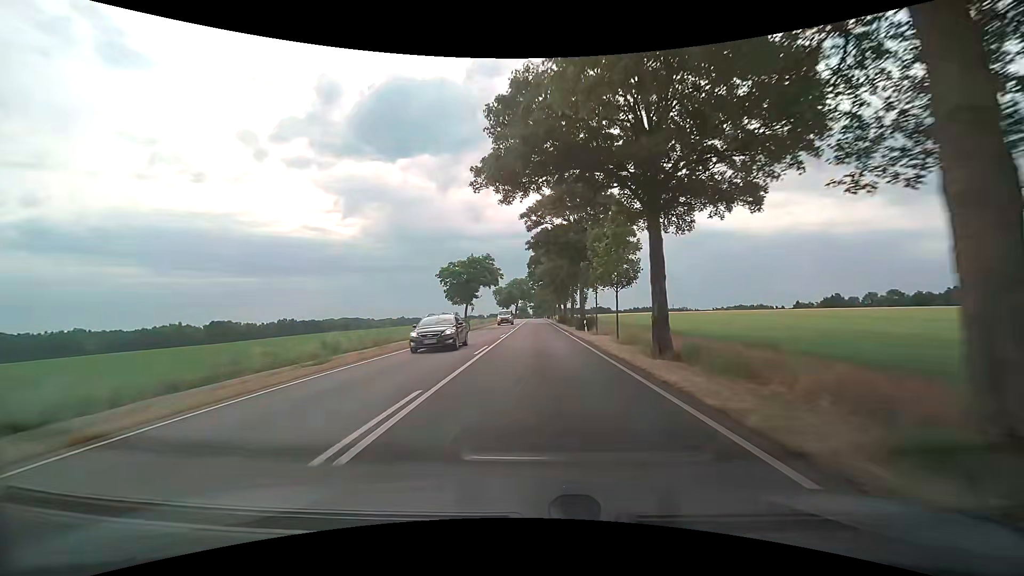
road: secondary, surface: asphalt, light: Day
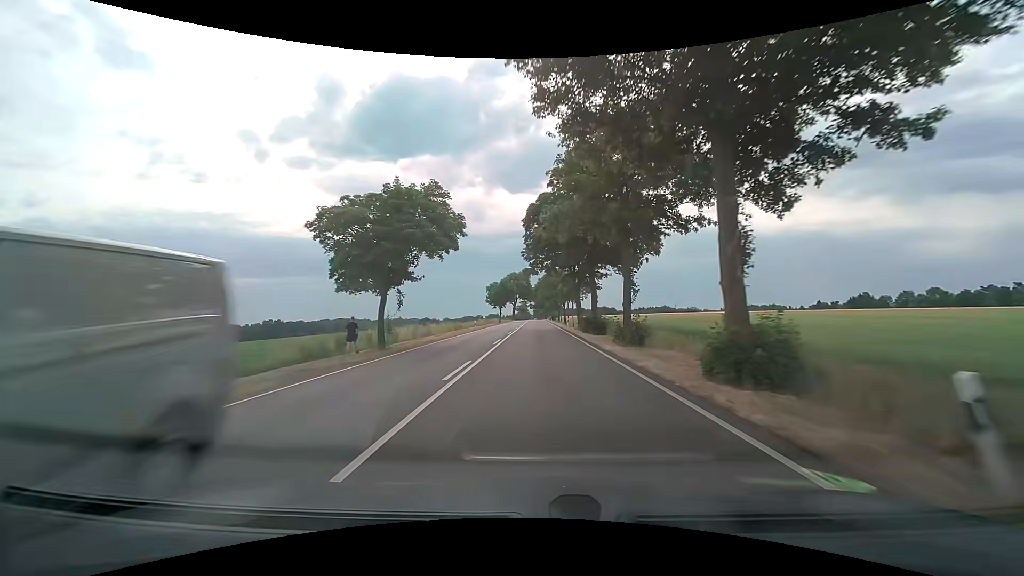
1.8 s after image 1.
(+0.2, +31.0) m; 0°
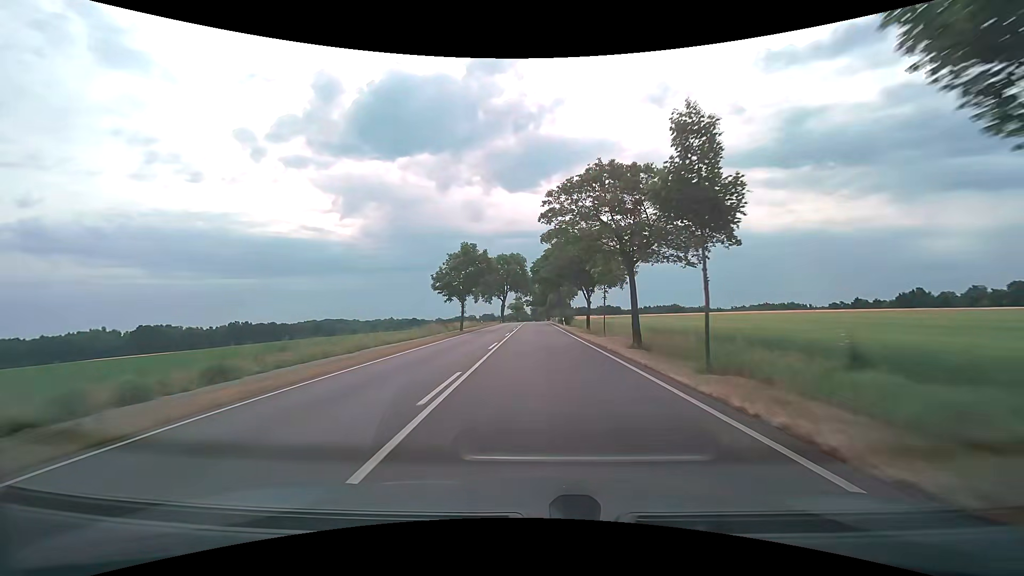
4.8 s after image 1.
(+0.1, +51.5) m; 0°
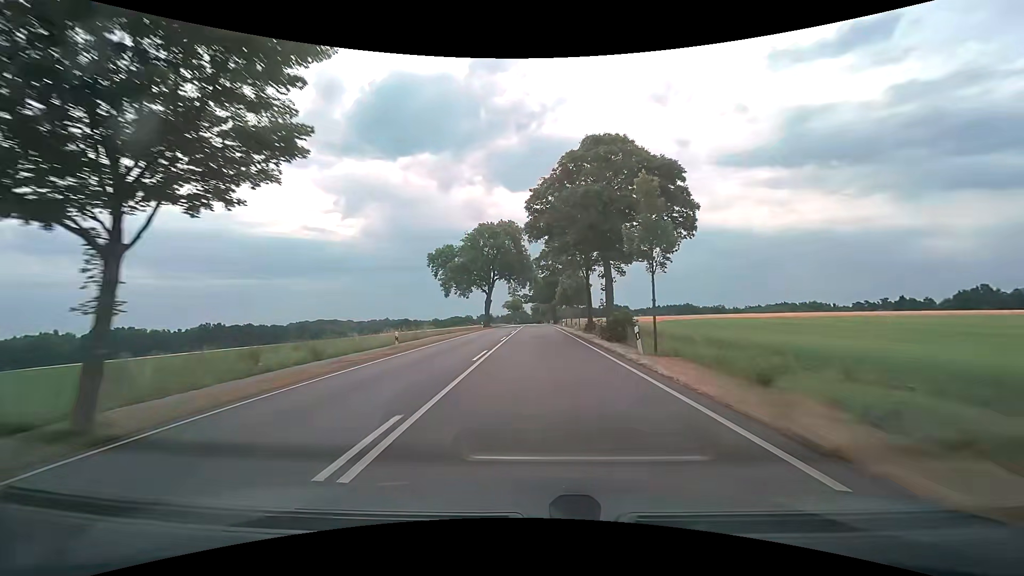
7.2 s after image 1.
(-0.1, +41.4) m; 0°
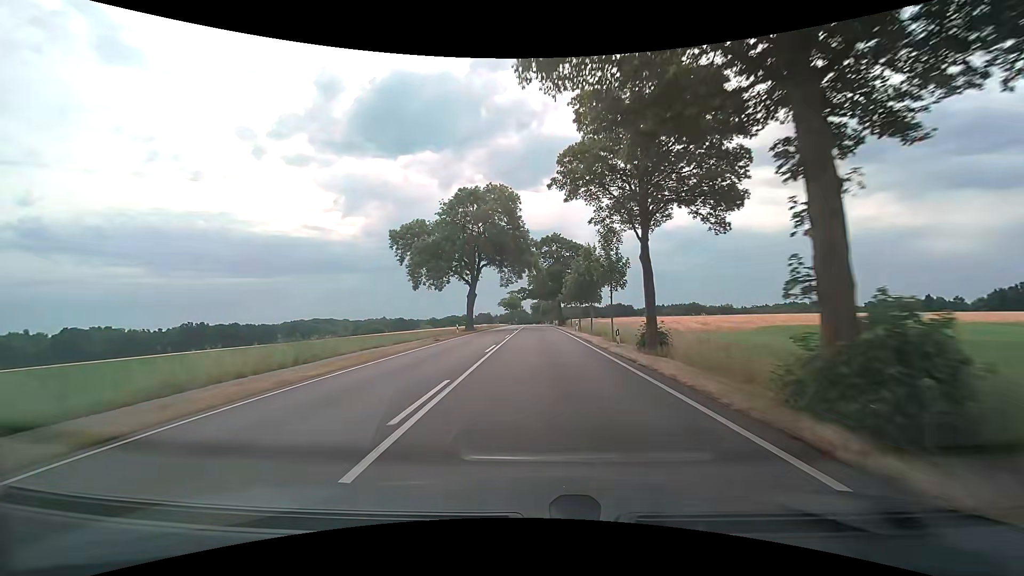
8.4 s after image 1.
(0.0, +20.8) m; 0°
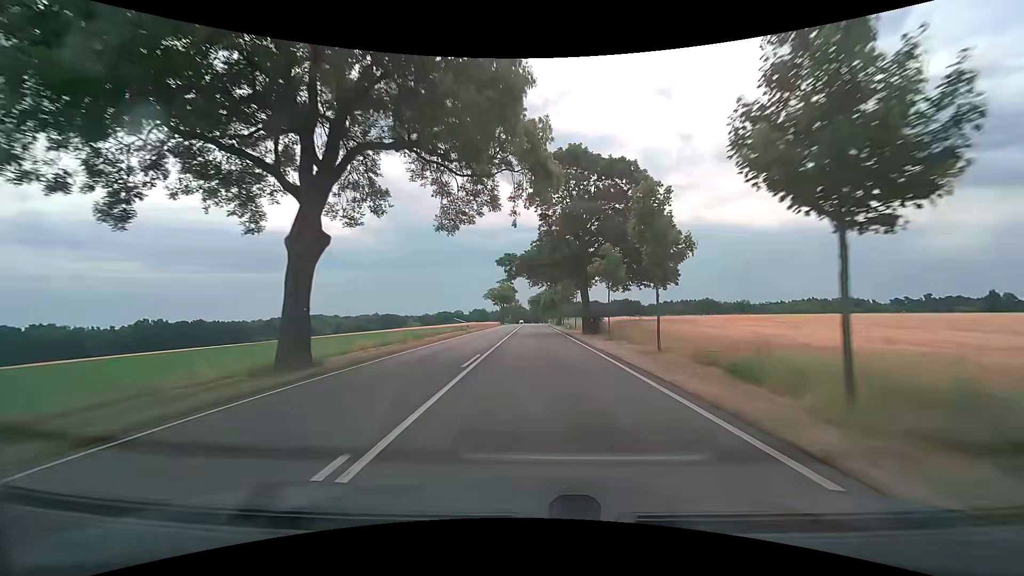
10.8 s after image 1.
(+0.1, +42.0) m; 0°
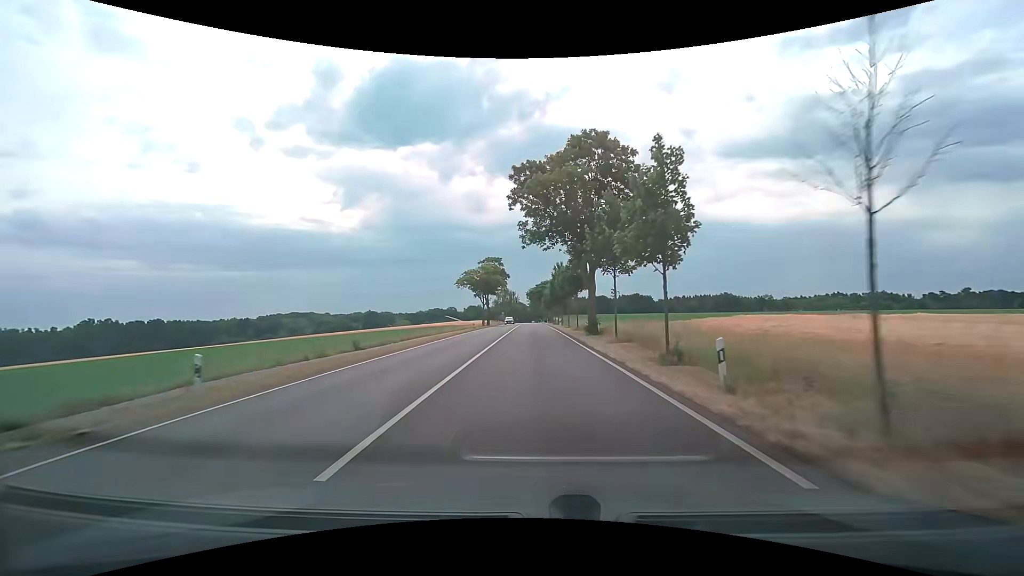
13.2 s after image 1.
(-0.2, +42.7) m; 0°
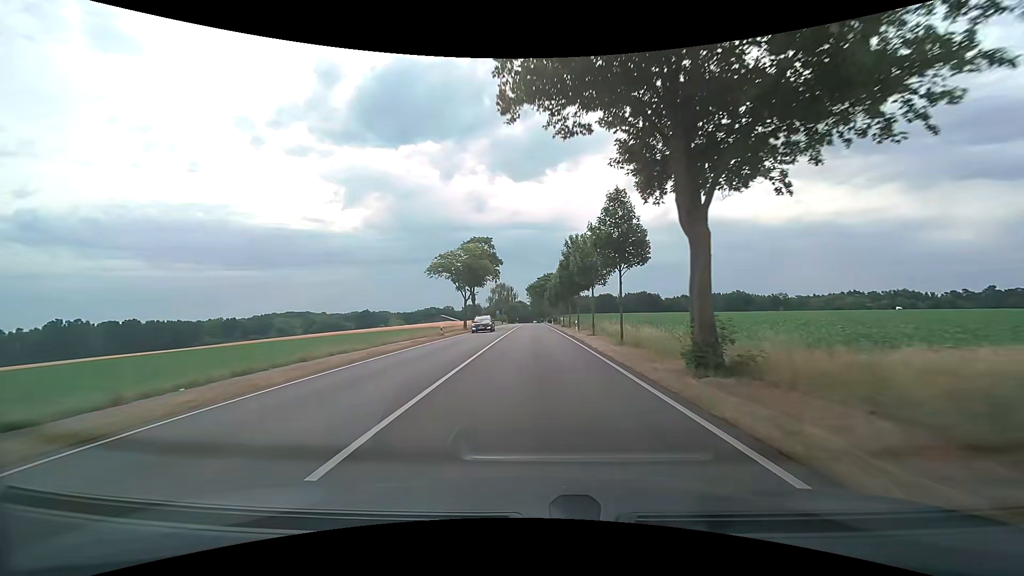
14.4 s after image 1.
(0.0, +21.7) m; 0°
(0, +10) (0, +20) (0, +30) (0, +40) (0, +50) (0, +60) (0, +70) (-1, +80) (-1, +90) (-1, +100) m
